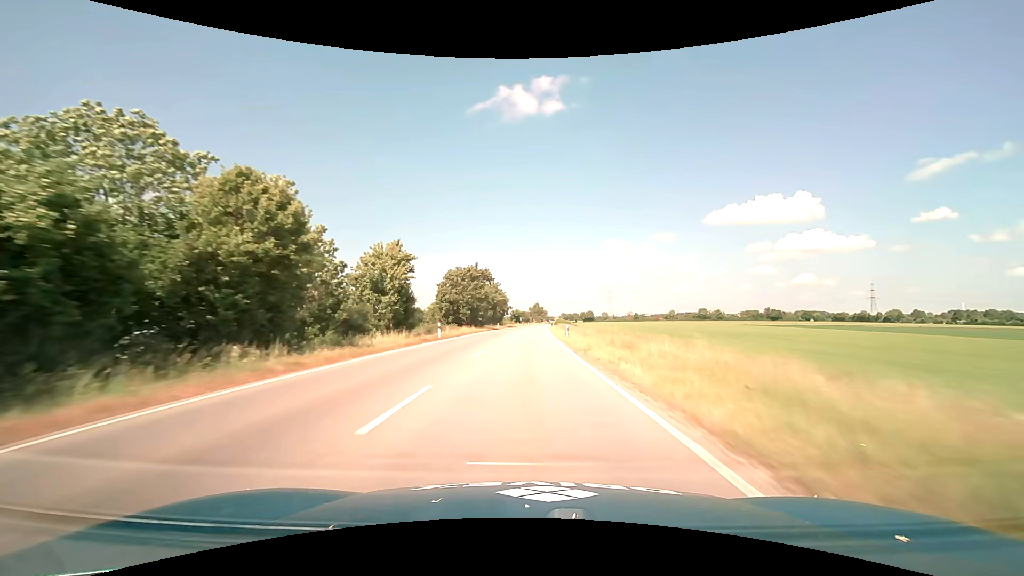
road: primary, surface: asphalt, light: Day
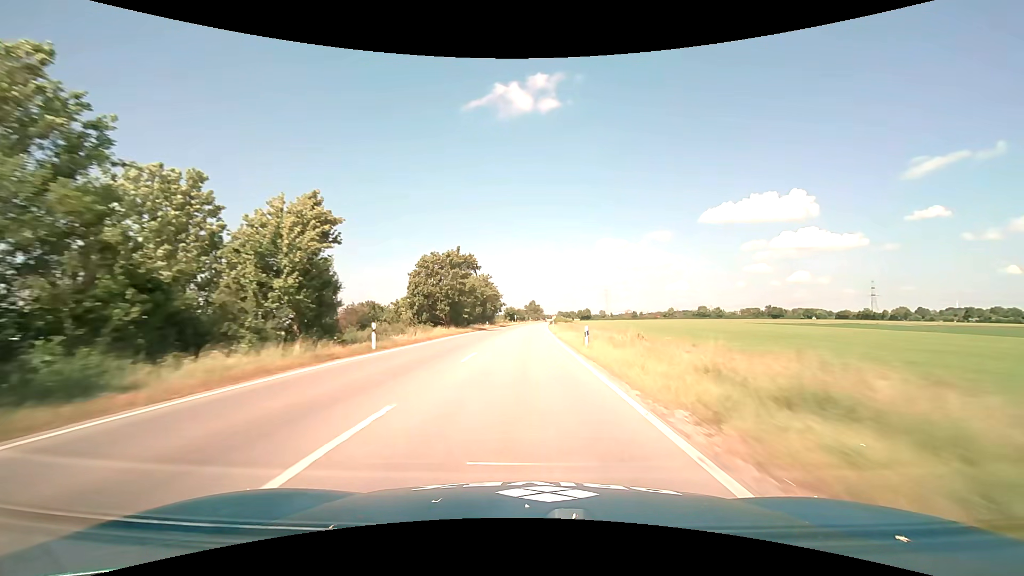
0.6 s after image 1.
(+0.1, +14.5) m; +1°
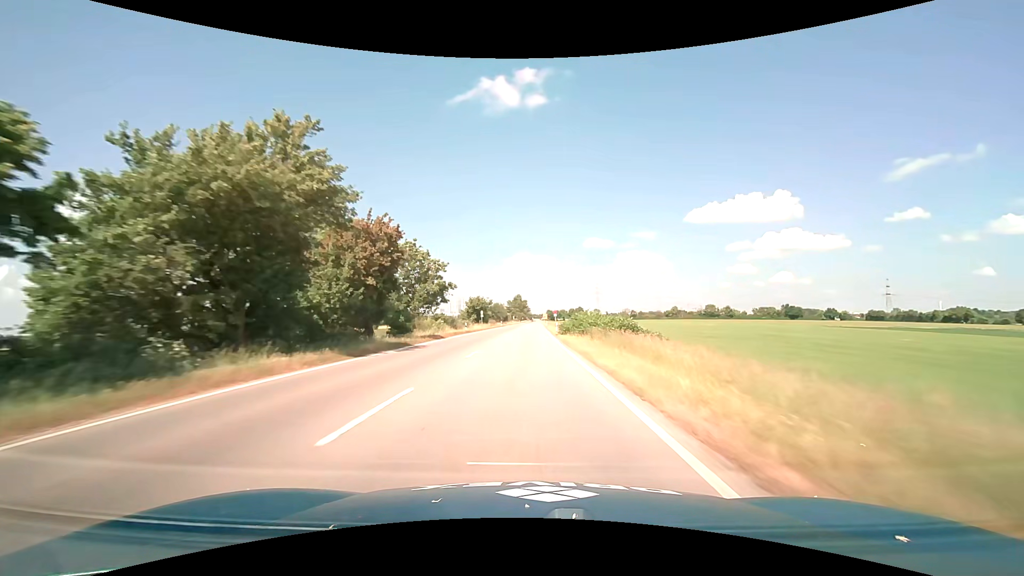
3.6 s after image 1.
(+1.0, +70.5) m; +1°
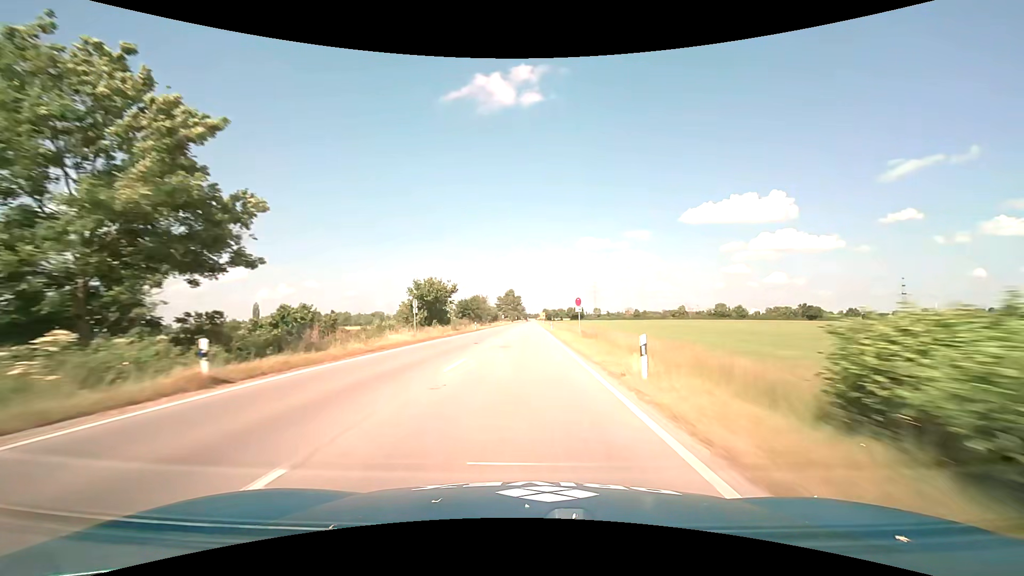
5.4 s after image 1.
(+0.6, +41.1) m; +1°
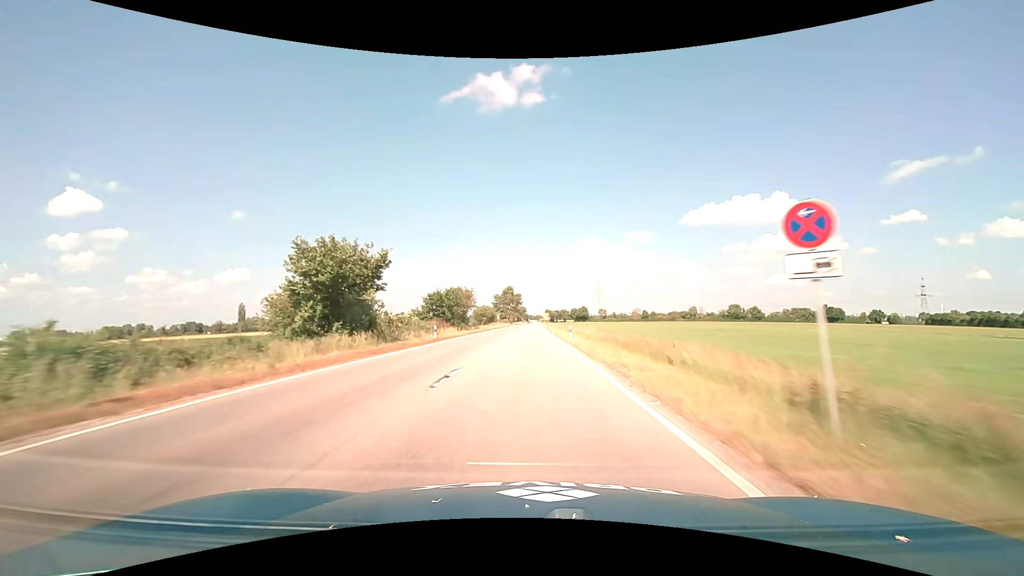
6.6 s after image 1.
(0.0, +27.0) m; 0°
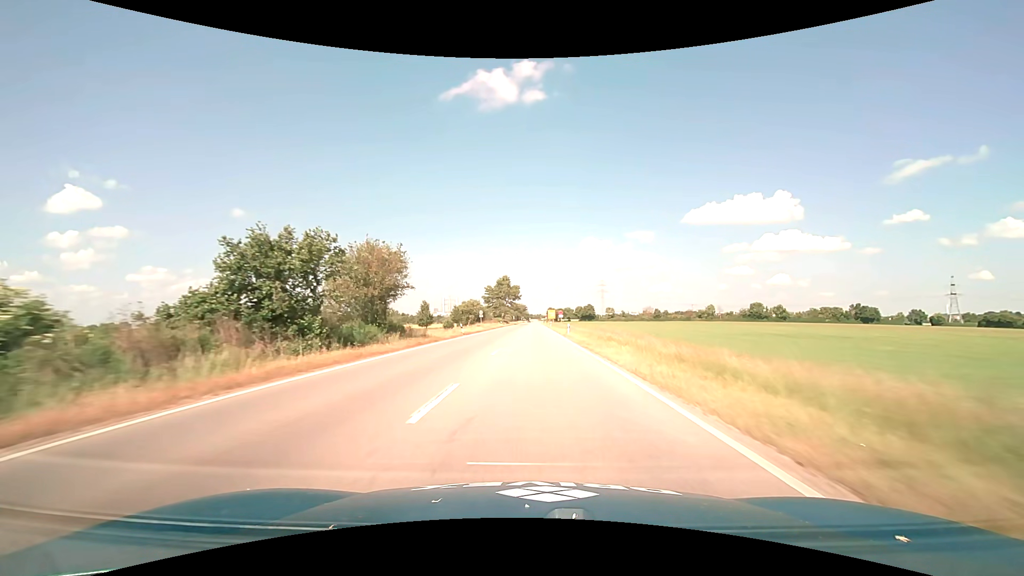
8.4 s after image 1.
(-0.1, +39.8) m; 0°
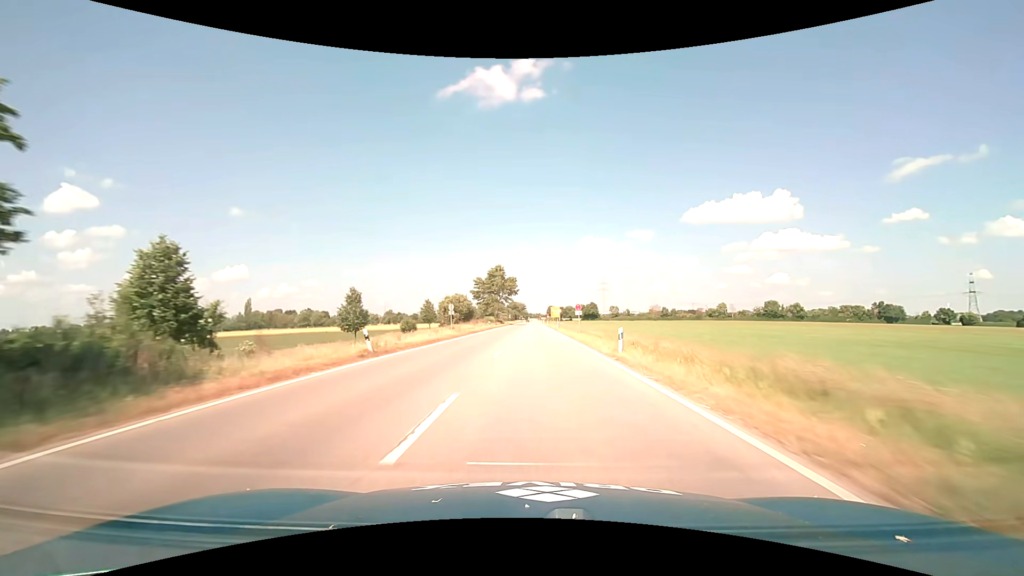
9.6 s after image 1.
(0.0, +25.8) m; 0°
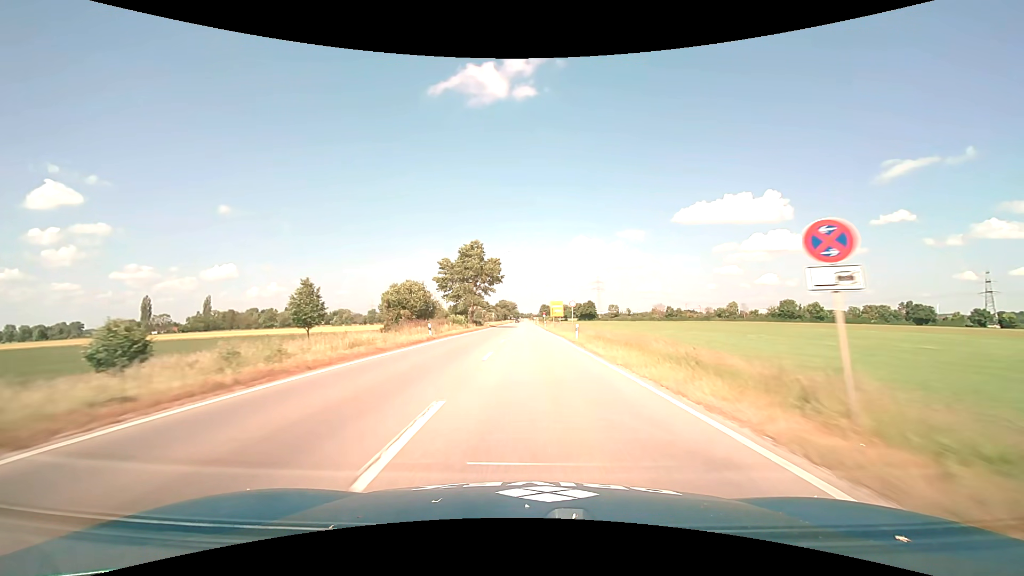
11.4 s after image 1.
(+0.2, +36.9) m; +1°
(0, +10) (0, +20) (0, +30) (0, +40) (0, +50) (0, +60) (0, +70) (0, +80) (0, +90) (0, +100) m
